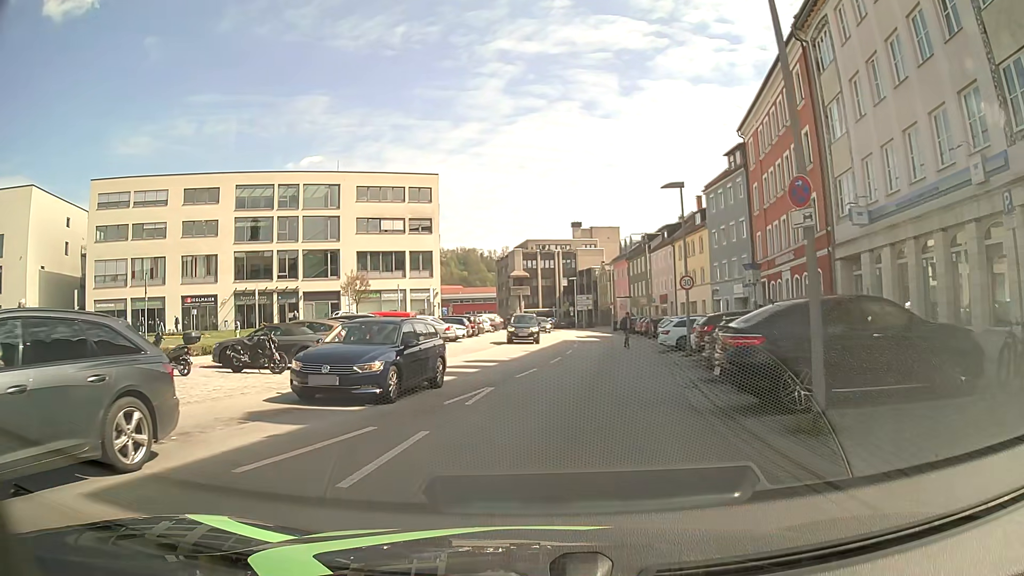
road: tertiary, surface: asphalt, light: Day
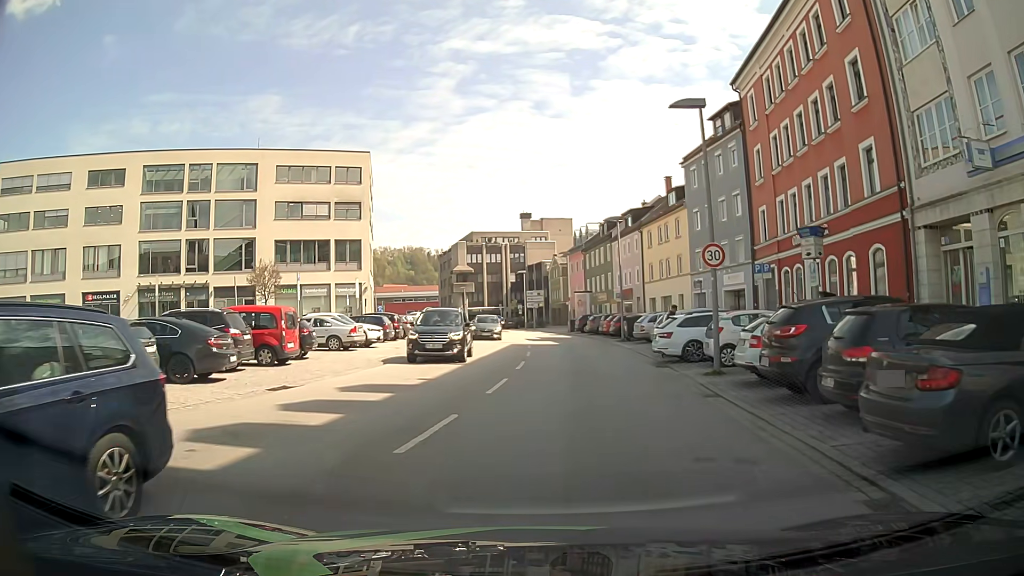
(-0.1, +10.4) m; +2°
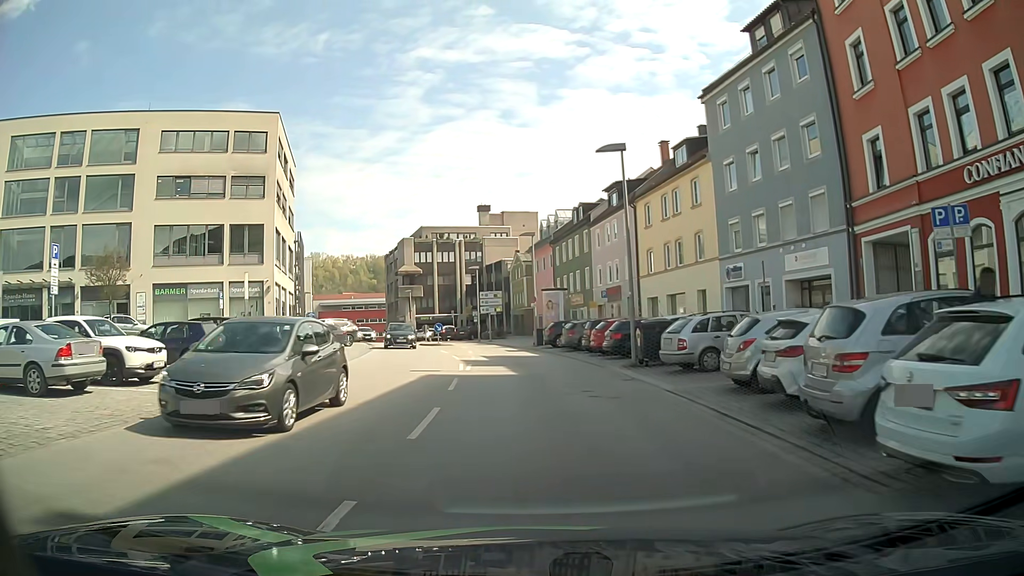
(+0.8, +16.6) m; +3°
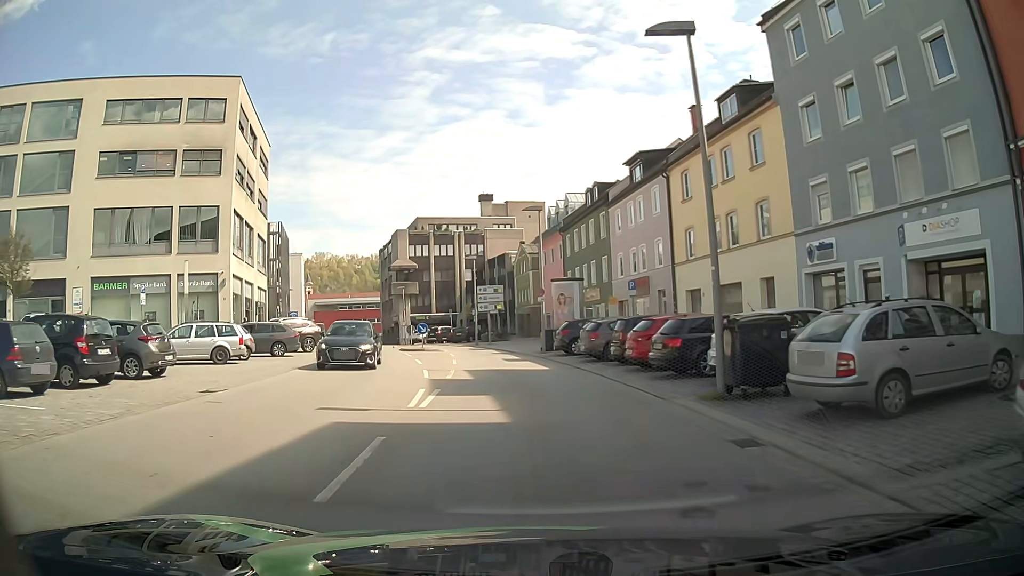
(0.0, +8.9) m; 0°
(0, +10) (-1, +20) (-2, +30) (-4, +40) (-6, +49) (-10, +59) (-13, +68) (-18, +77) (-23, +86) (-27, +95) m
